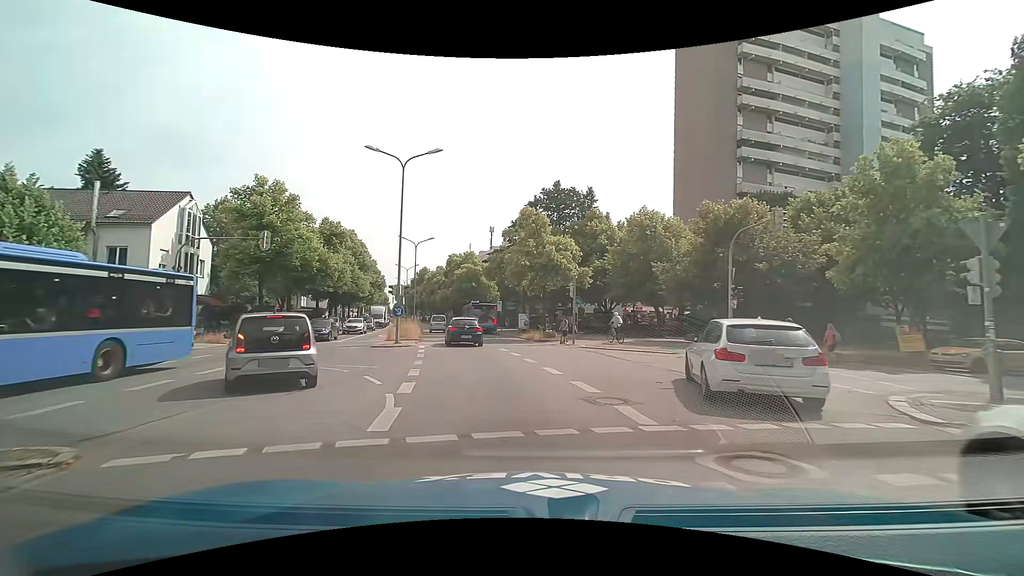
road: secondary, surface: asphalt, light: Day
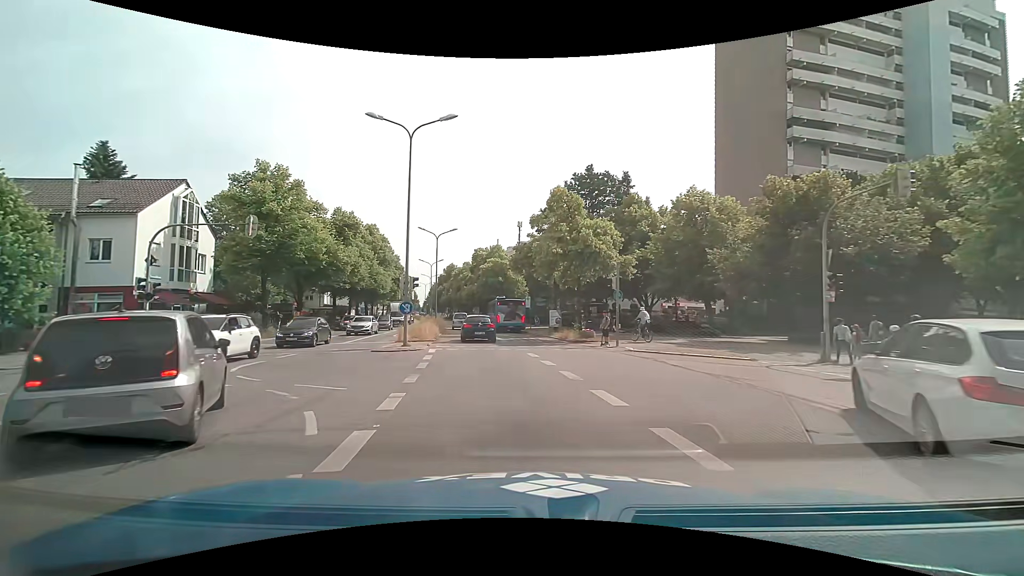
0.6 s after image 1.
(-0.1, +4.7) m; -3°
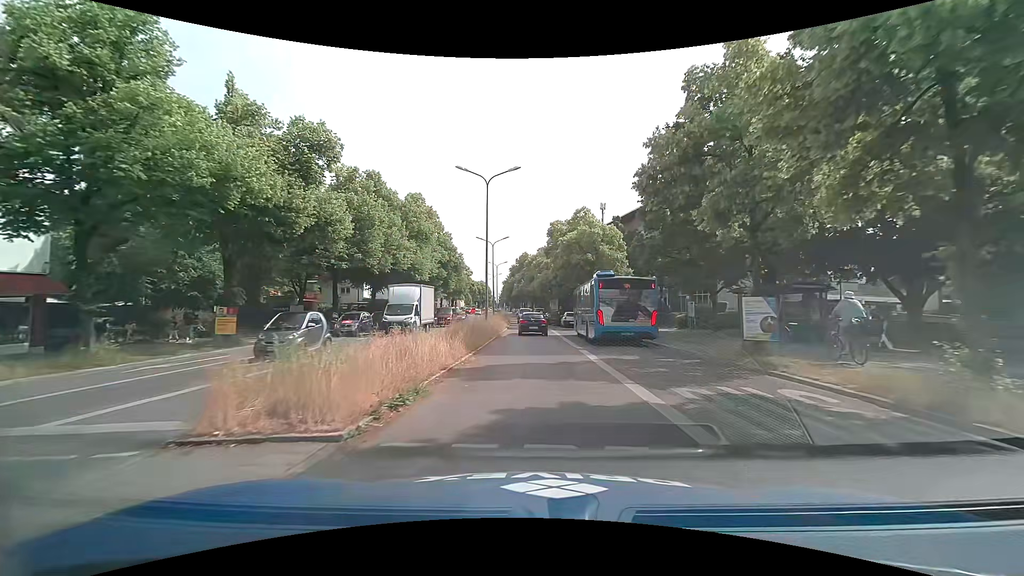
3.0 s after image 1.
(-2.2, +21.6) m; -9°
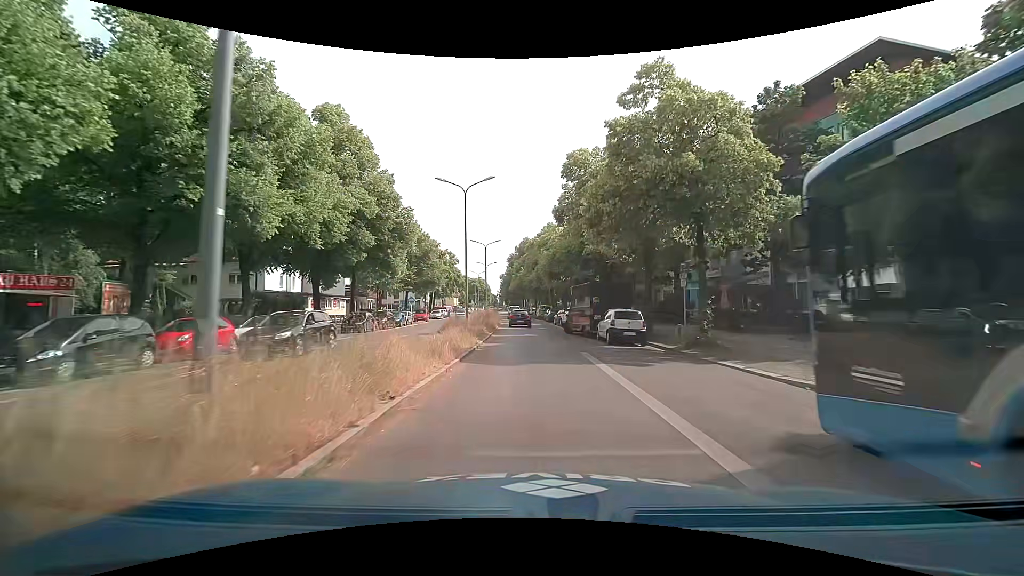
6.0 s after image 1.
(0.0, +27.1) m; 0°
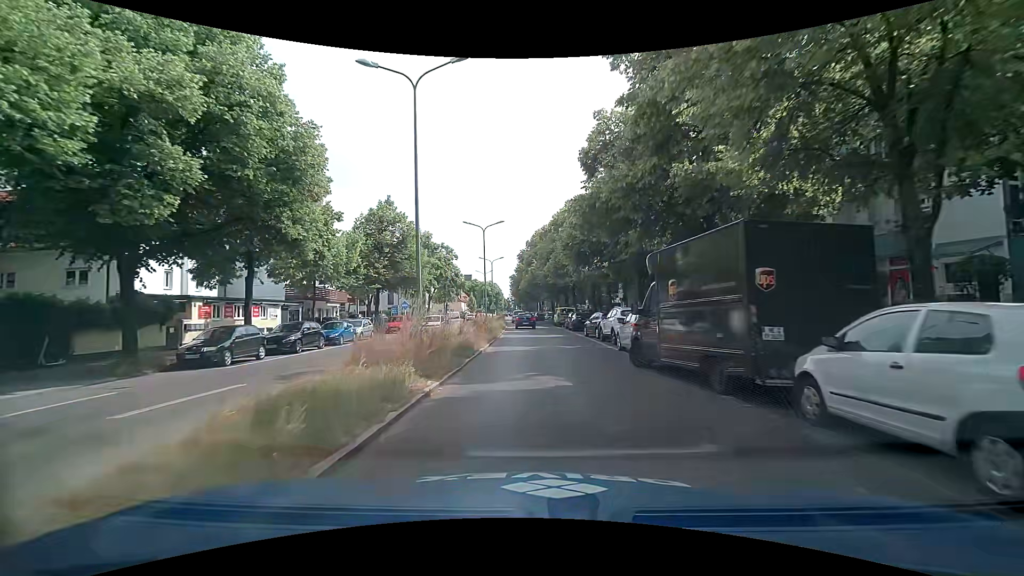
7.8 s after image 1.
(-0.1, +17.5) m; -1°
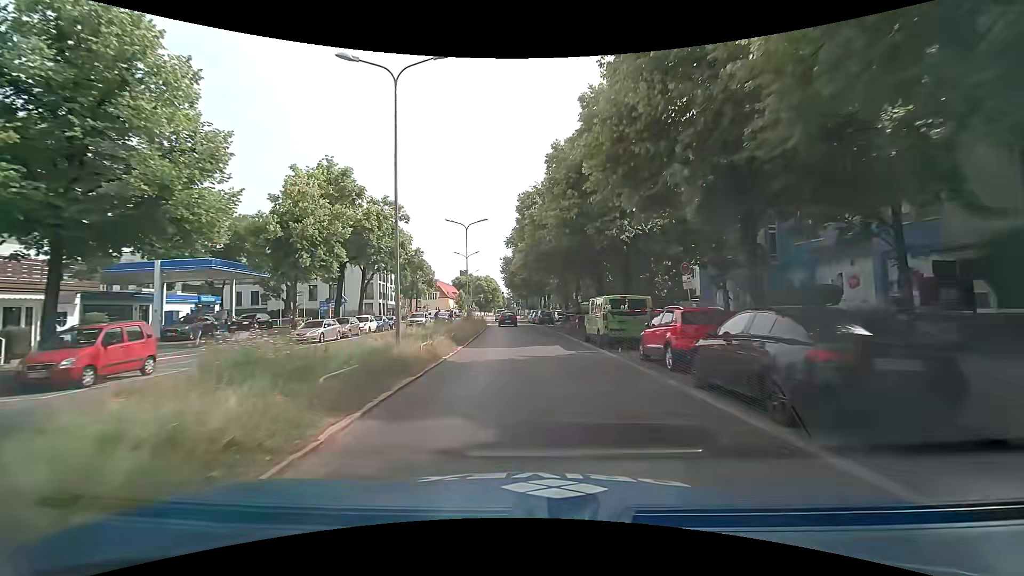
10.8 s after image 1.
(-0.1, +32.3) m; -1°
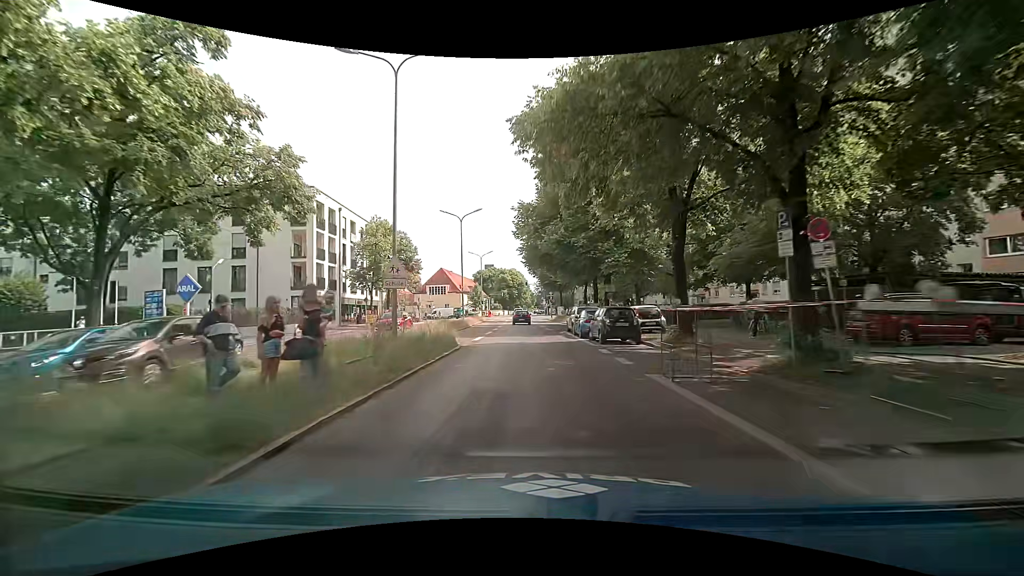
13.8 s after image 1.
(-0.7, +32.6) m; -4°
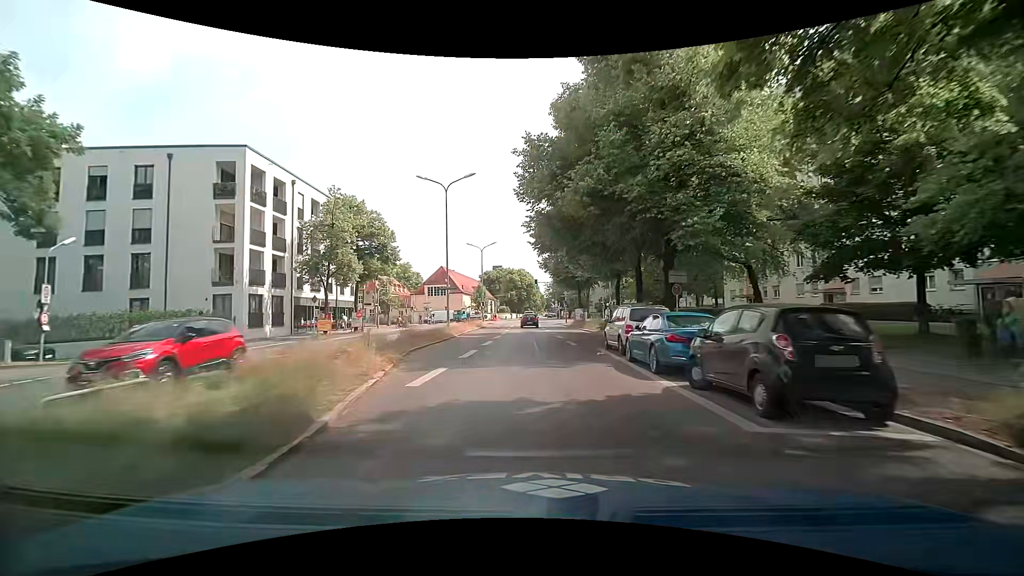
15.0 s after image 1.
(0.0, +13.3) m; -1°
(0, +10) (0, +20) (0, +30) (0, +40) (0, +50) (0, +60) (0, +70) (0, +80) (+1, +90) (+1, +100) m
